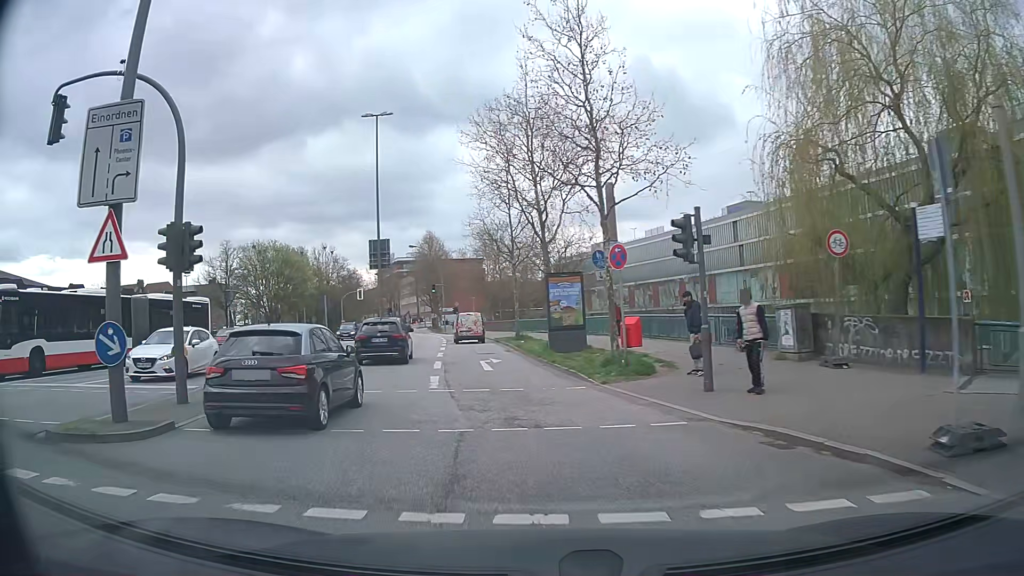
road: secondary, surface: asphalt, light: Day
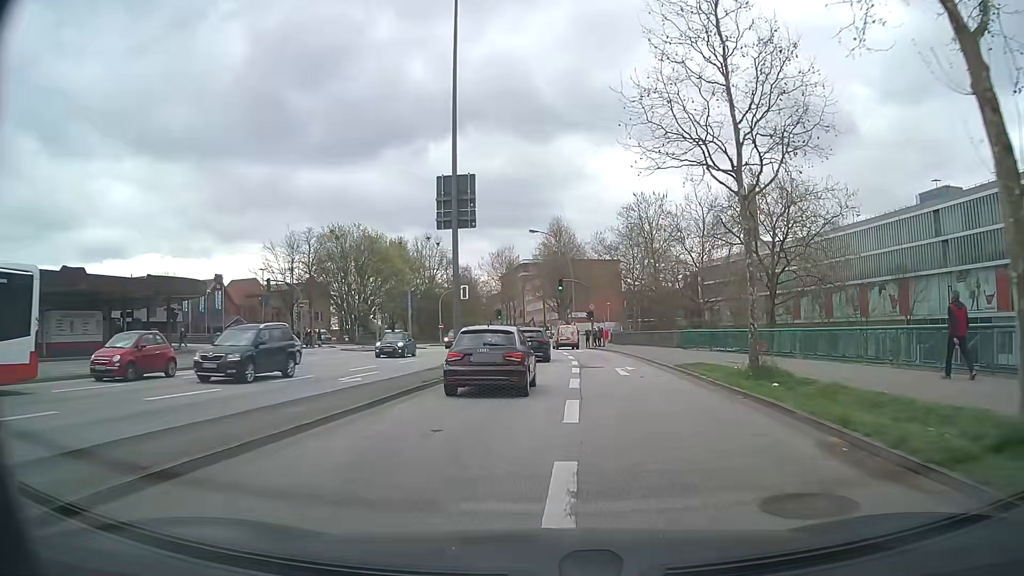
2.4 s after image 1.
(-3.1, +22.5) m; -11°
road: tertiary
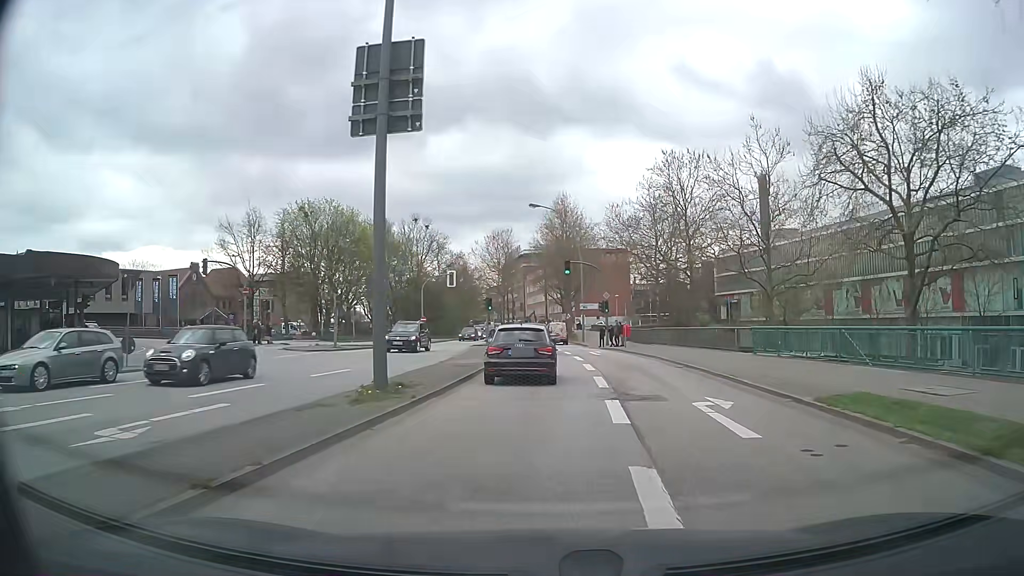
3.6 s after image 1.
(+0.1, +12.2) m; +1°
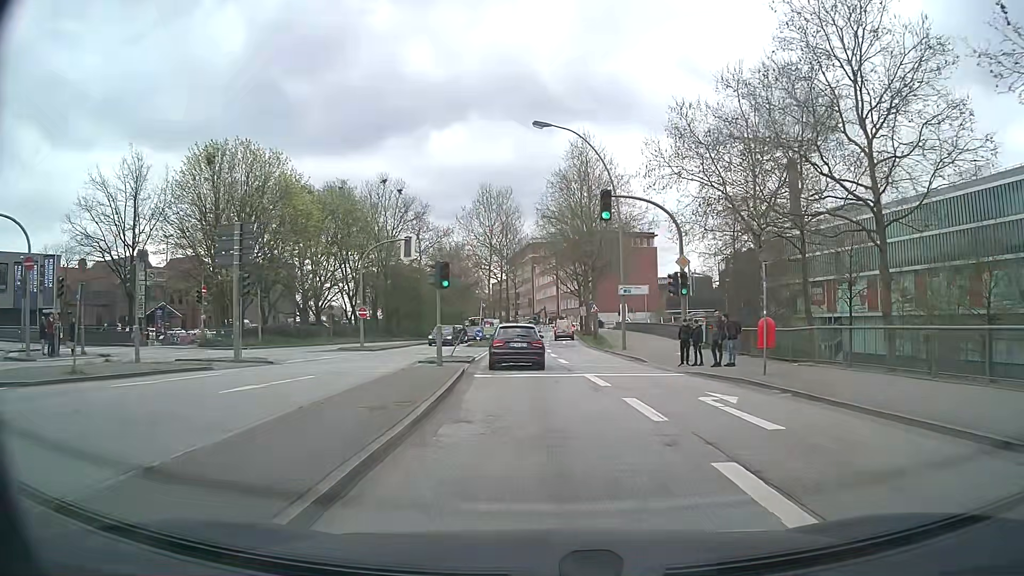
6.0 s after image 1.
(-0.2, +24.2) m; -1°
